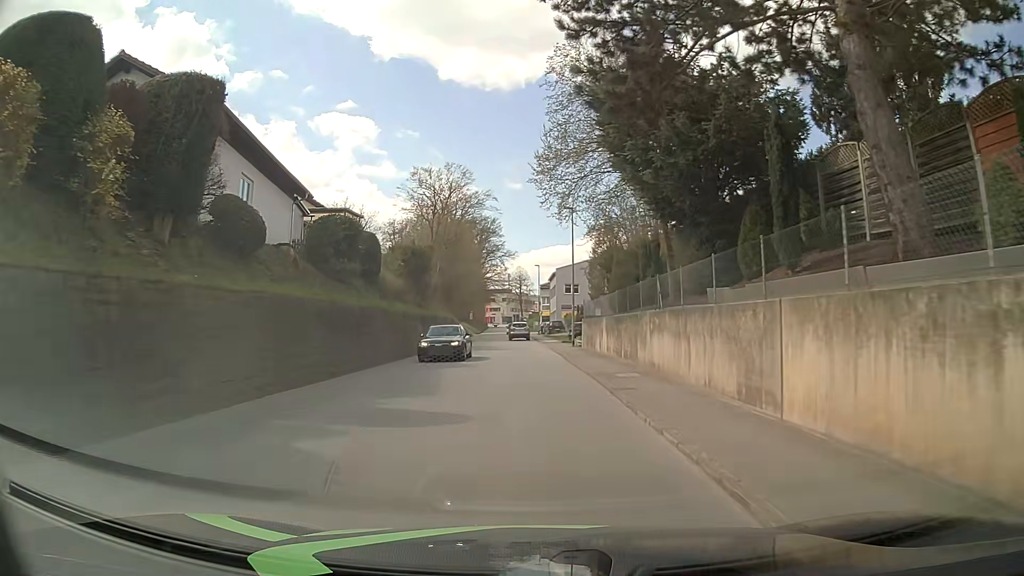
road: tertiary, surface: asphalt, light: Day
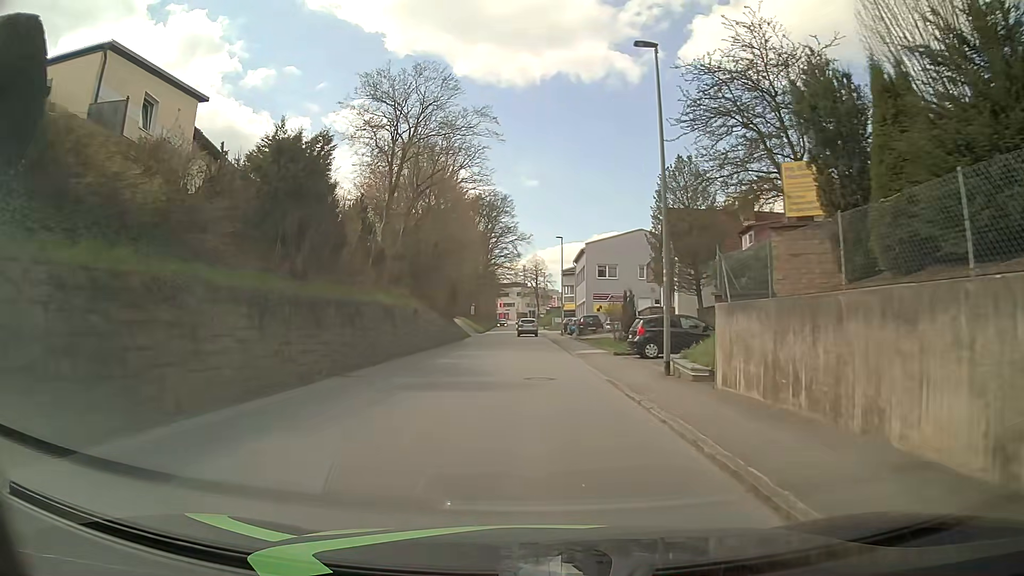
(-0.1, +23.9) m; 0°
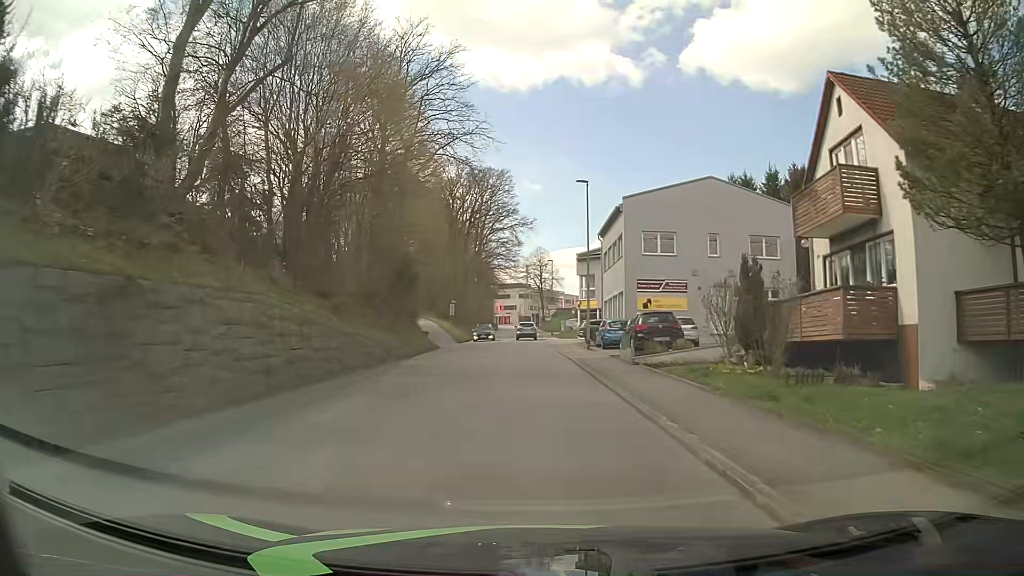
(-0.2, +23.9) m; -1°
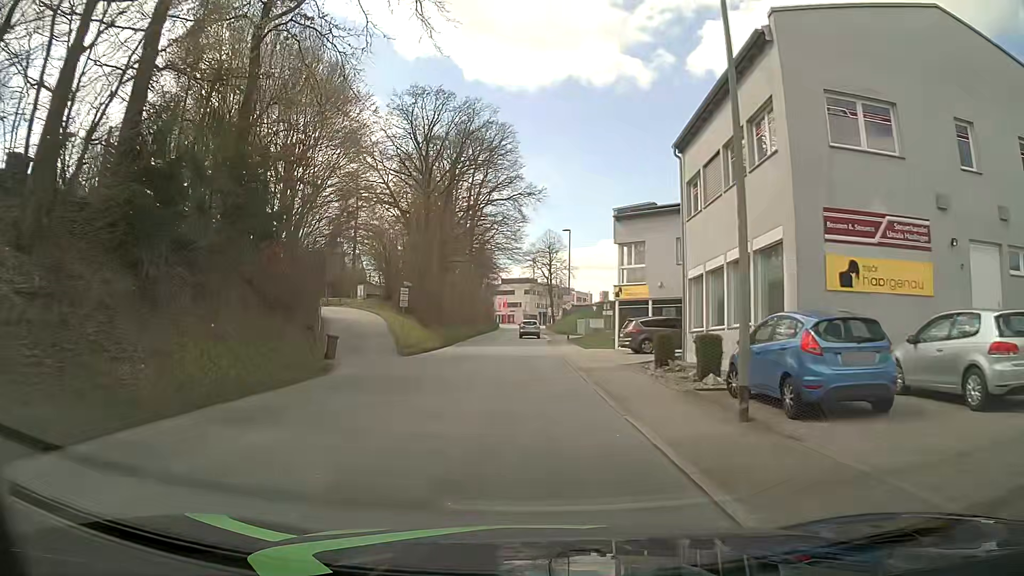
(+0.2, +23.9) m; 0°
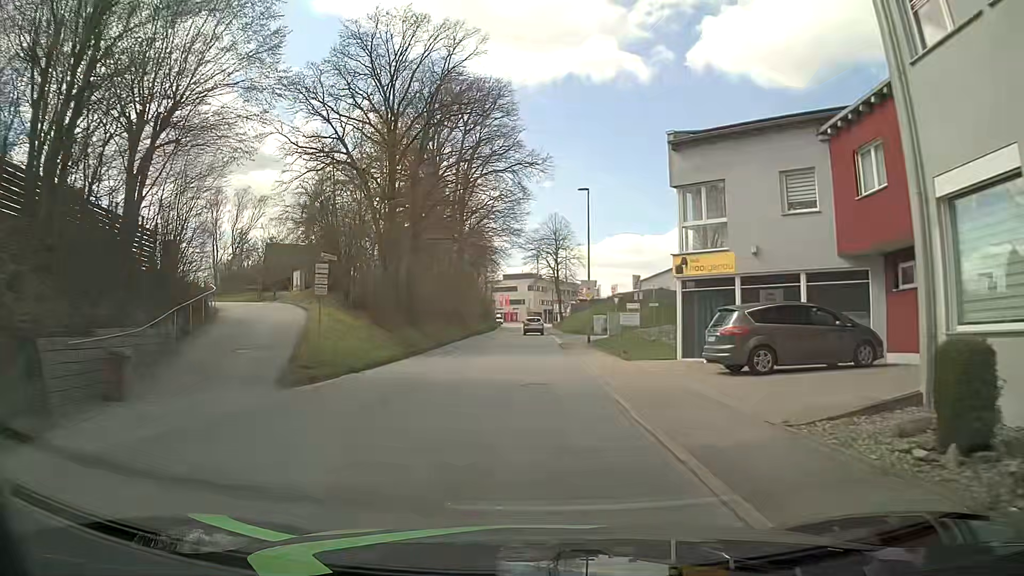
(-0.1, +14.4) m; 0°
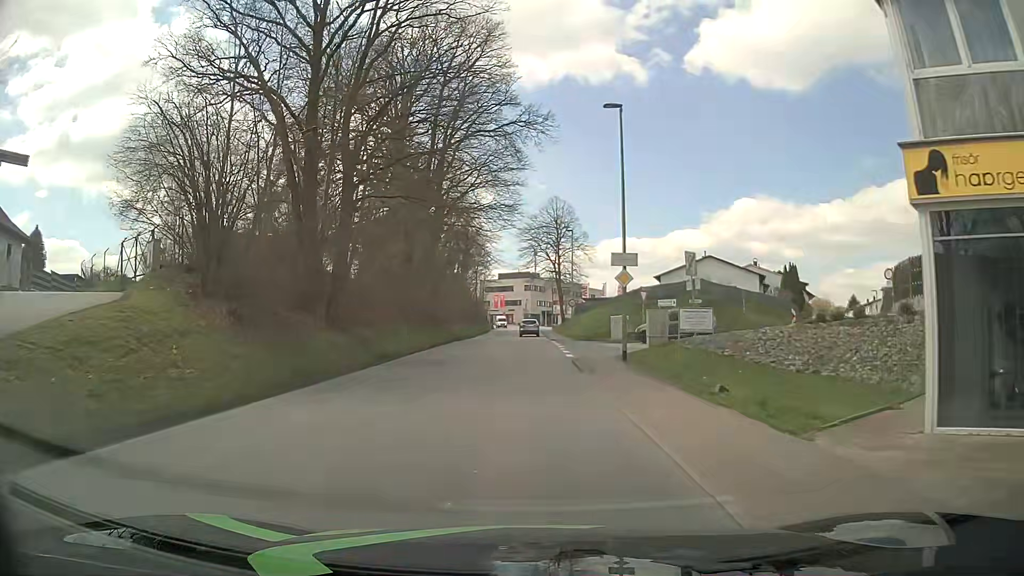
(0.0, +14.4) m; 0°
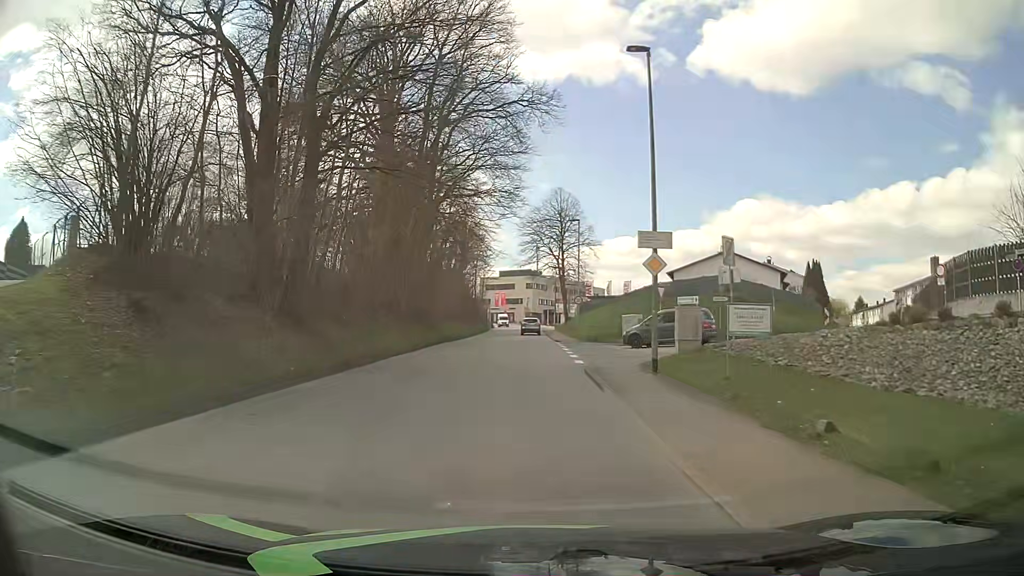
(0.0, +4.8) m; -1°
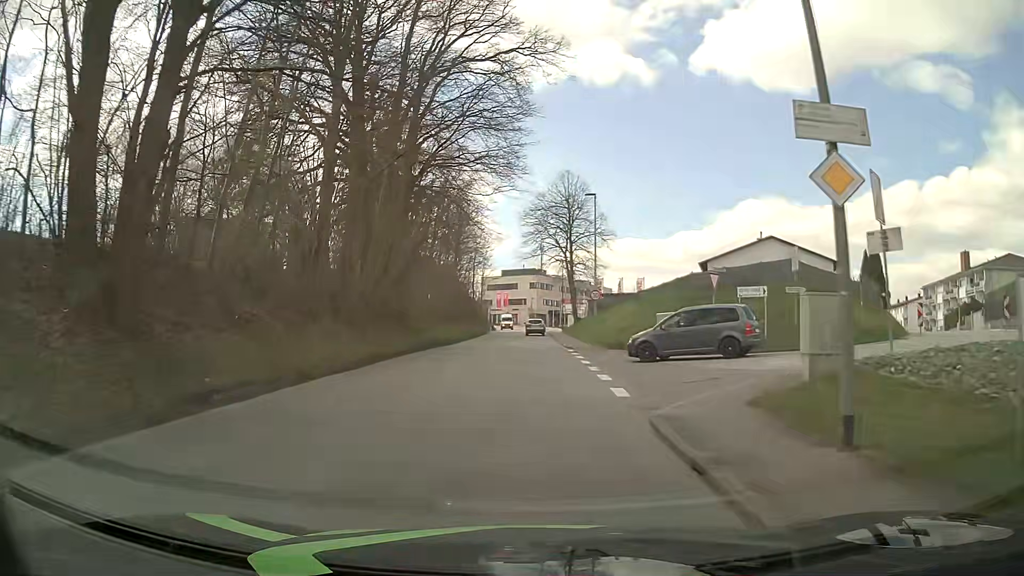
(+0.1, +9.6) m; +1°
